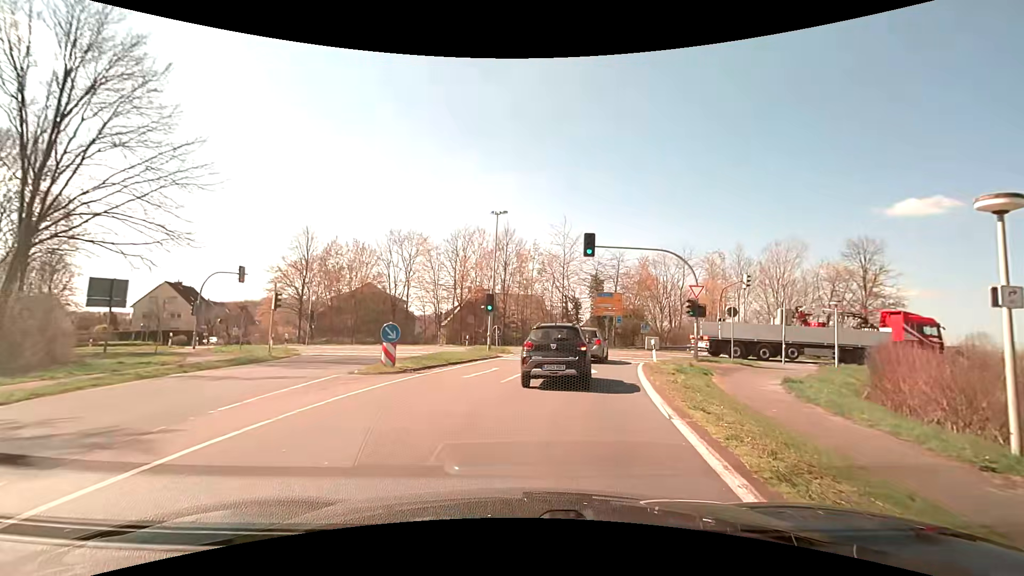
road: secondary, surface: asphalt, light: Day
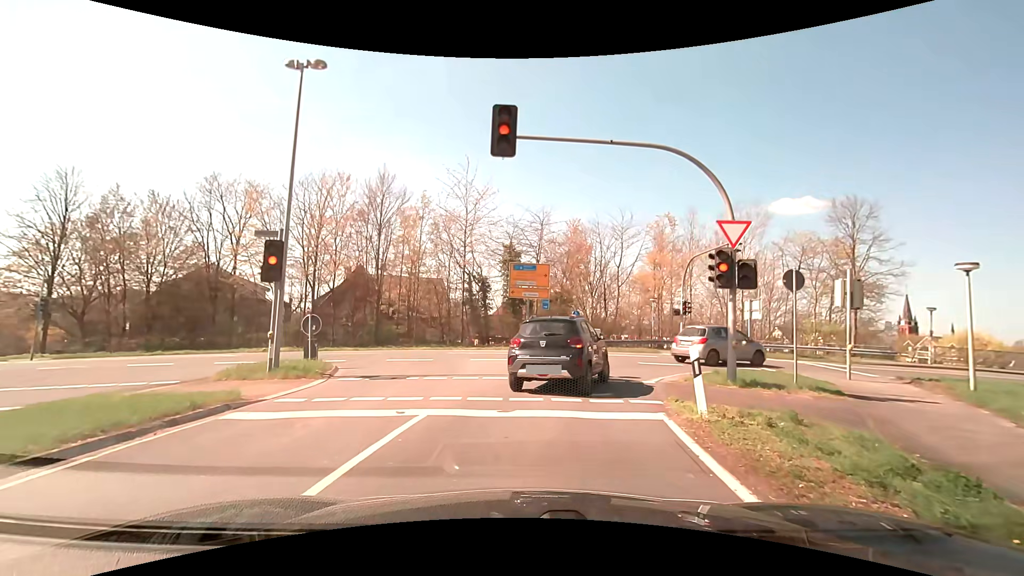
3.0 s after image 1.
(+1.7, +15.7) m; +10°
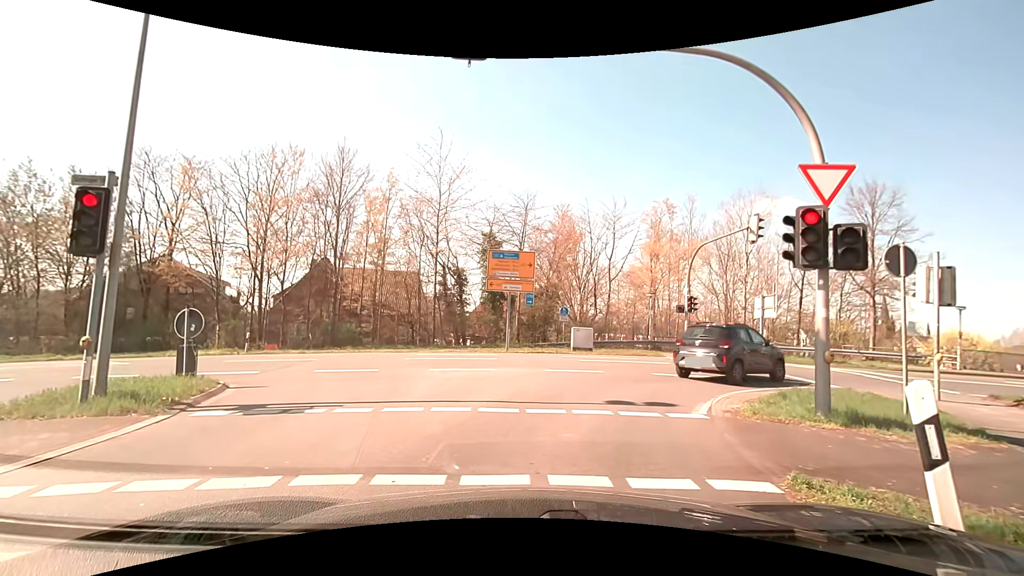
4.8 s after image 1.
(+0.1, +4.3) m; +3°
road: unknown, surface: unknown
